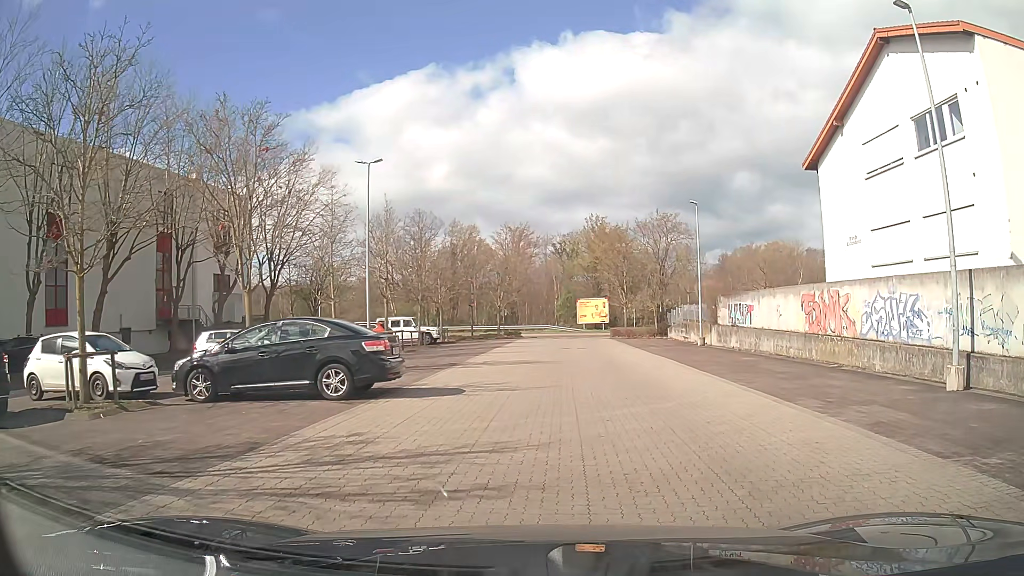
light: Day
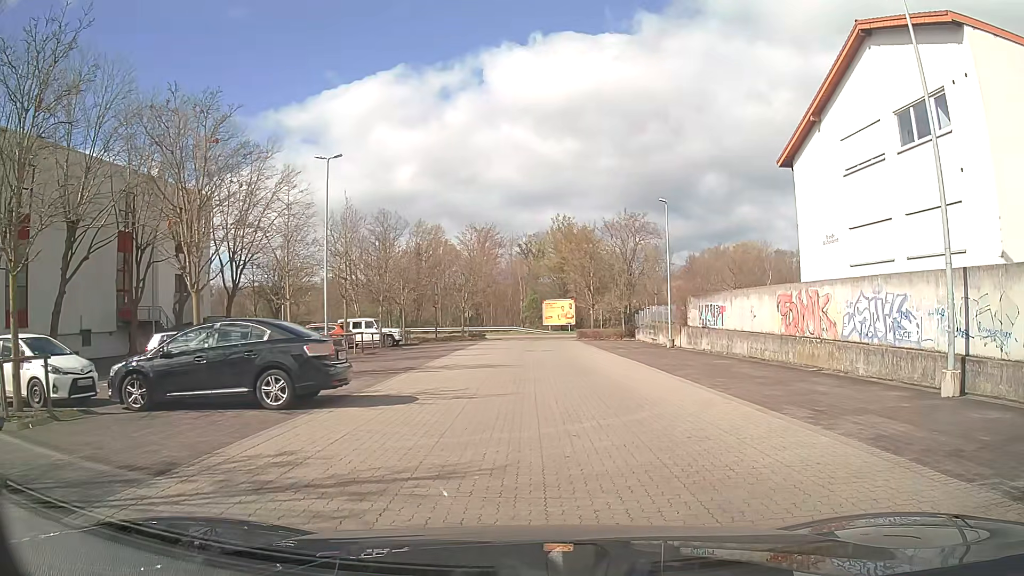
(0.0, +1.2) m; +1°
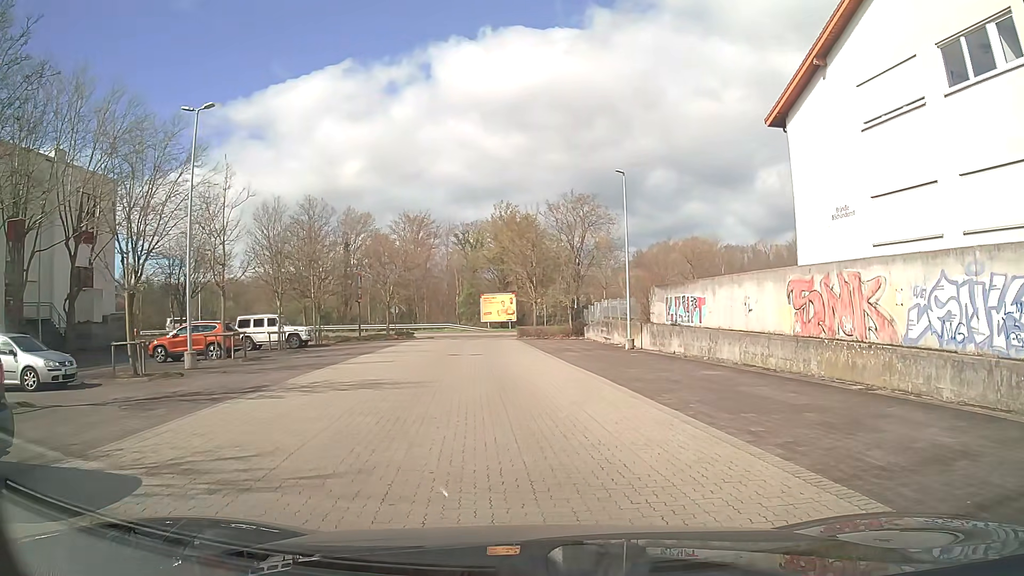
(+0.7, +7.1) m; +6°
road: service
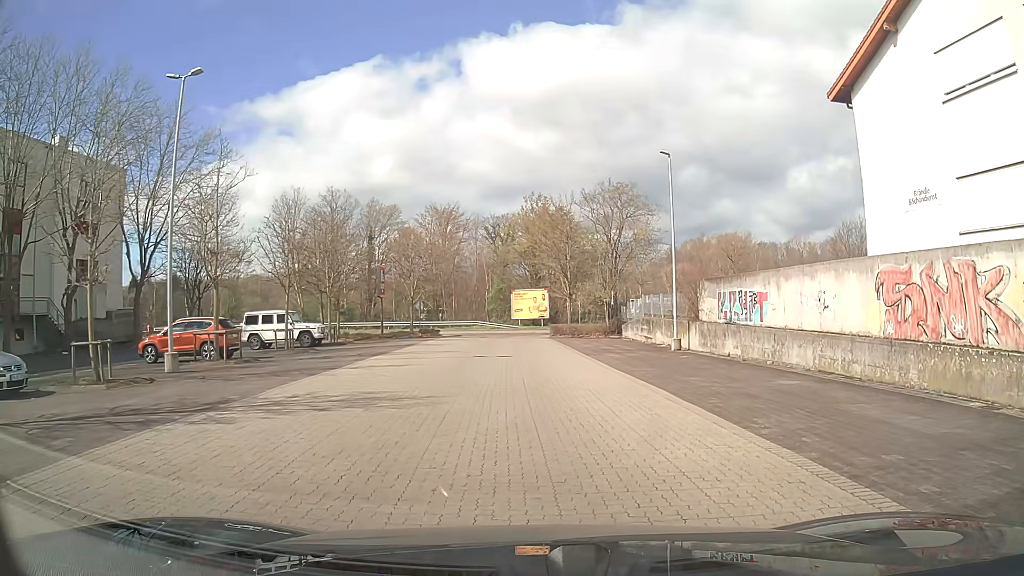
(-0.2, +3.4) m; -3°
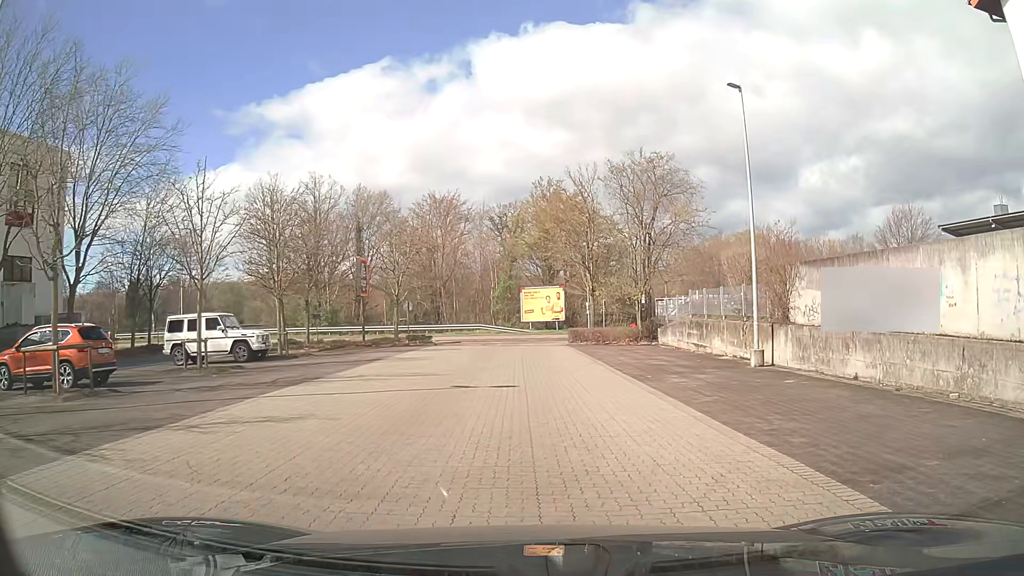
(-0.1, +9.4) m; -2°
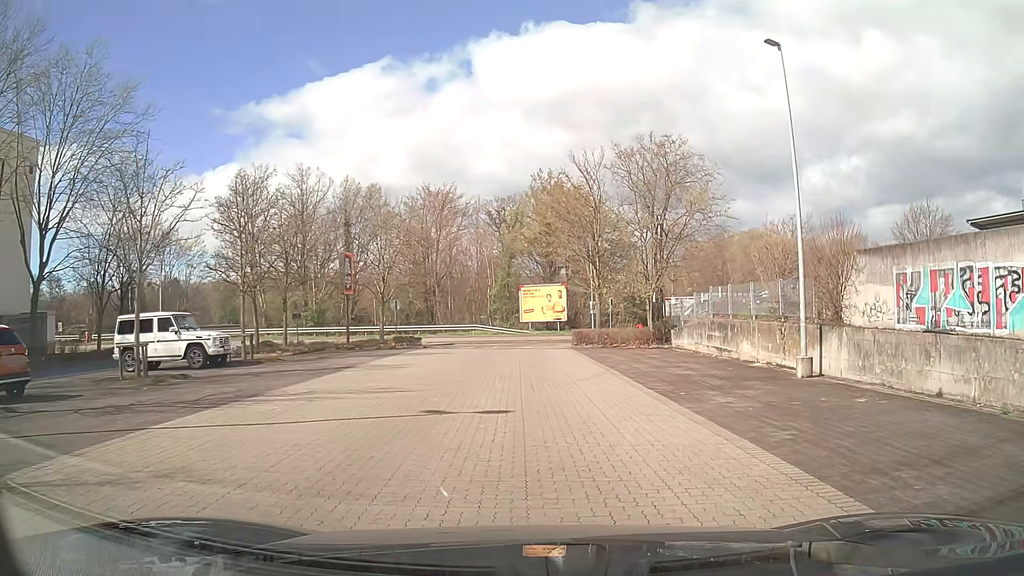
(0.0, +3.7) m; 0°
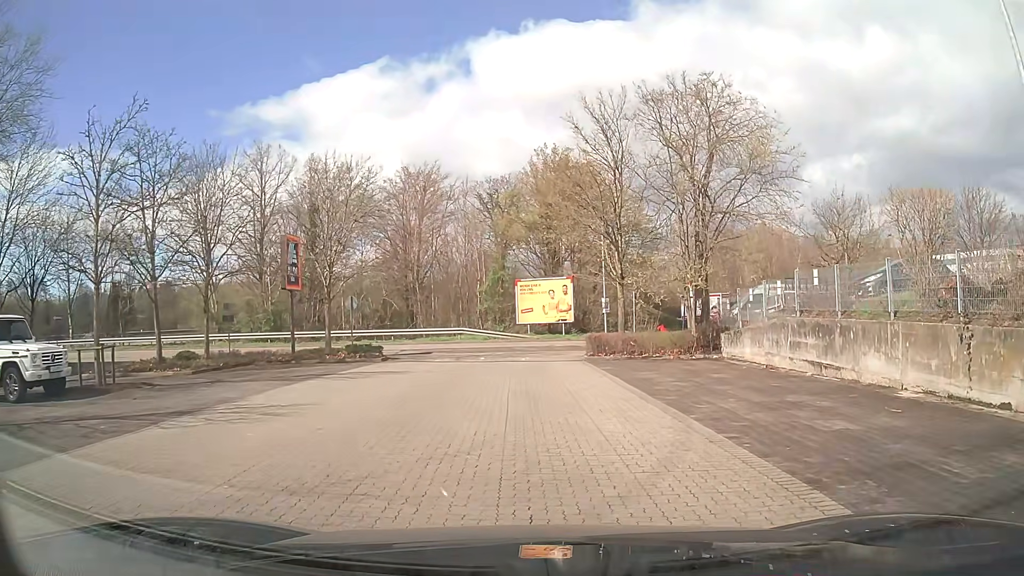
(+0.1, +9.3) m; -1°
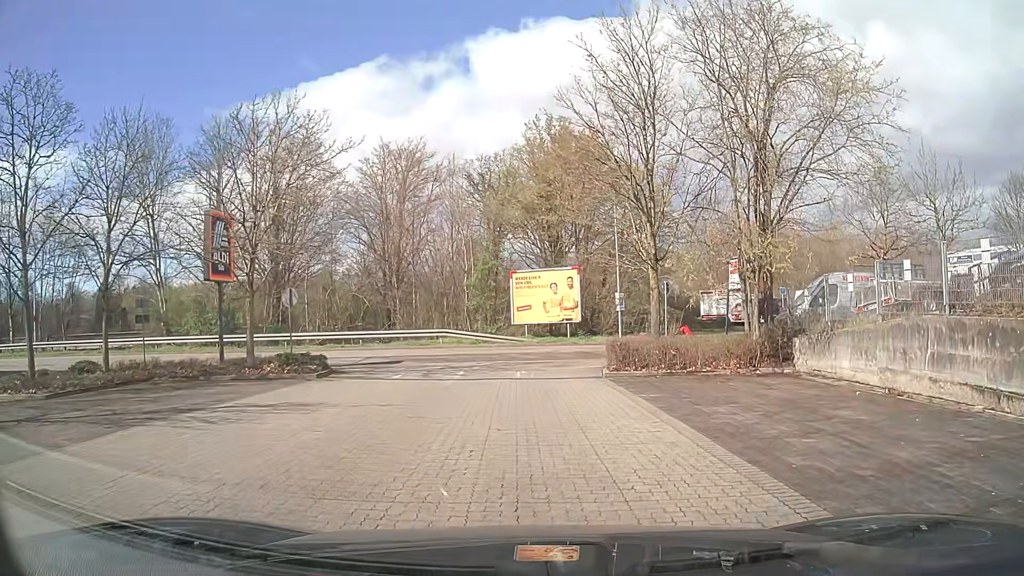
(+0.2, +7.3) m; +1°
